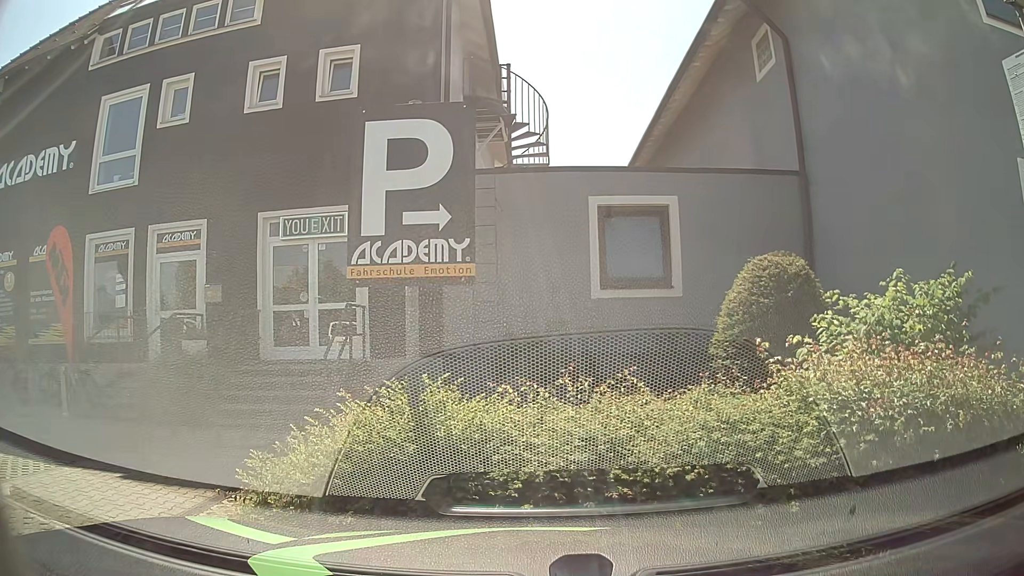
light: Day
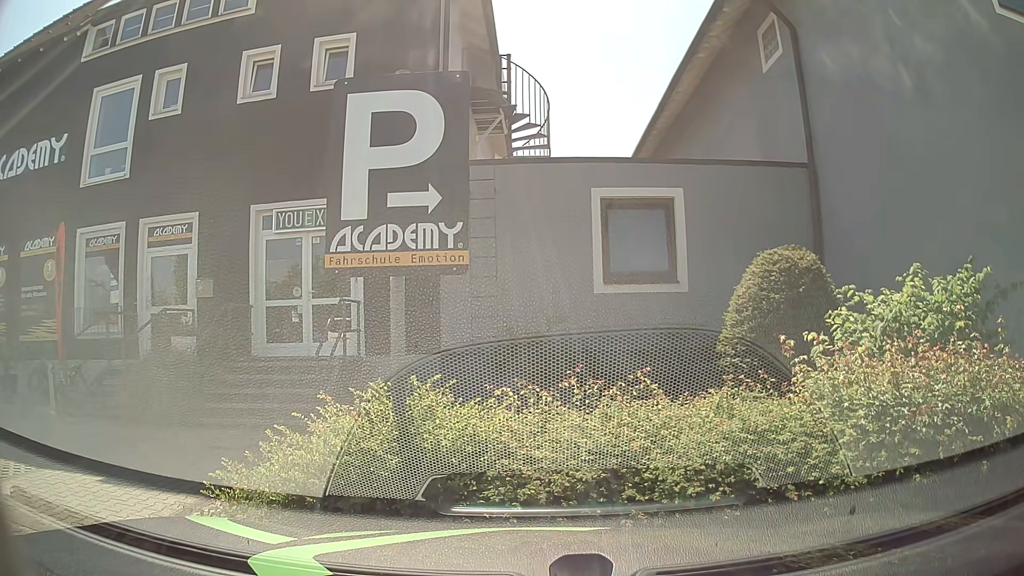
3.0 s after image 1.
(0.0, +0.4) m; 0°
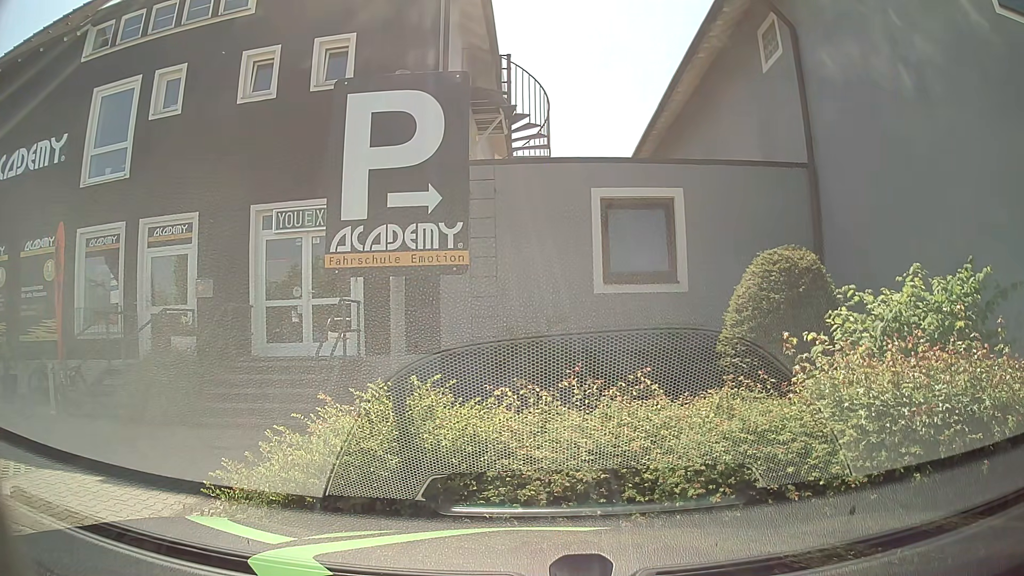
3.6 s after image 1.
(0.0, 0.0) m; 0°
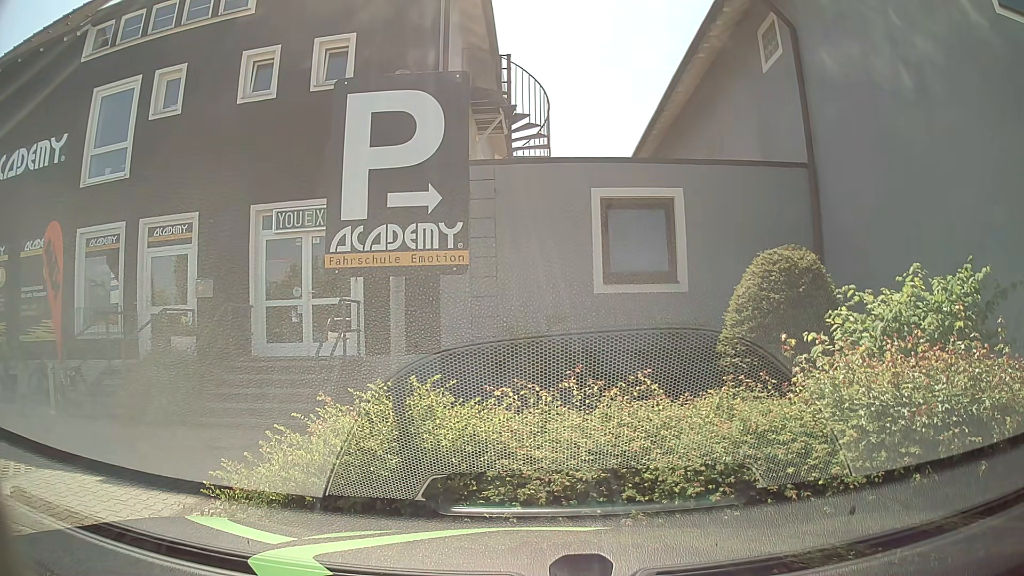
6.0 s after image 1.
(0.0, 0.0) m; 0°
